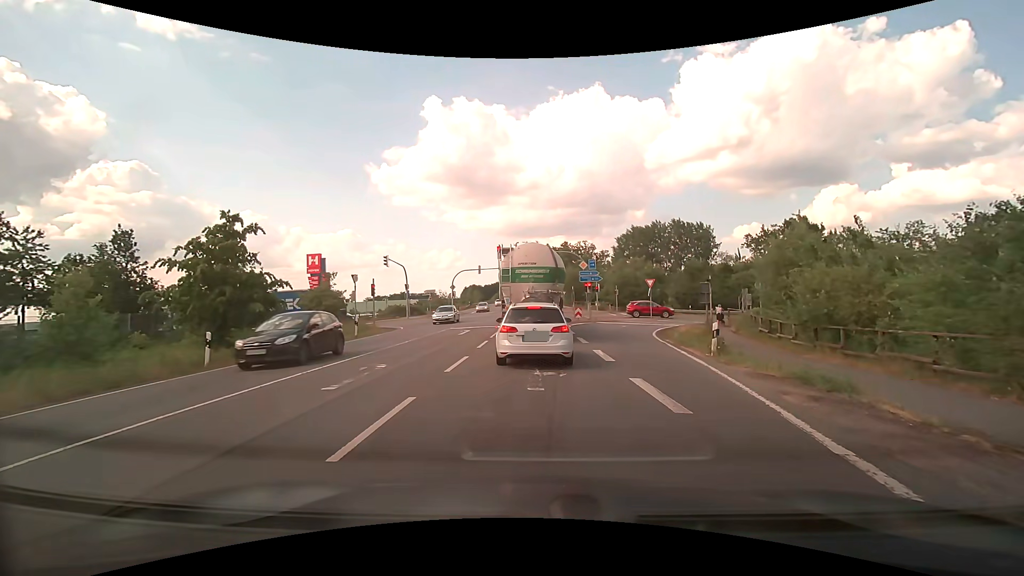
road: primary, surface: asphalt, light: Day
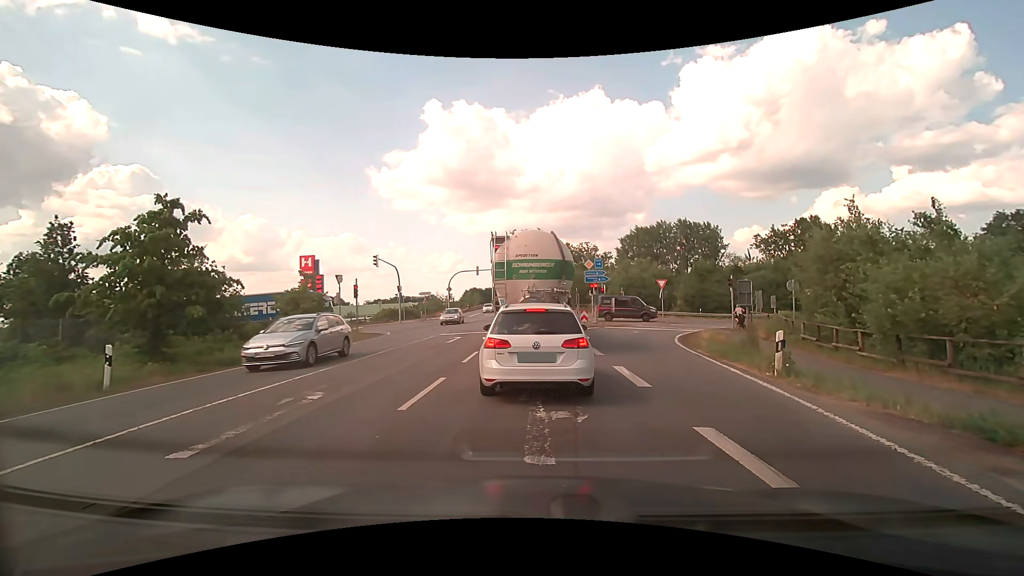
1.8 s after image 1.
(0.0, +3.5) m; 0°
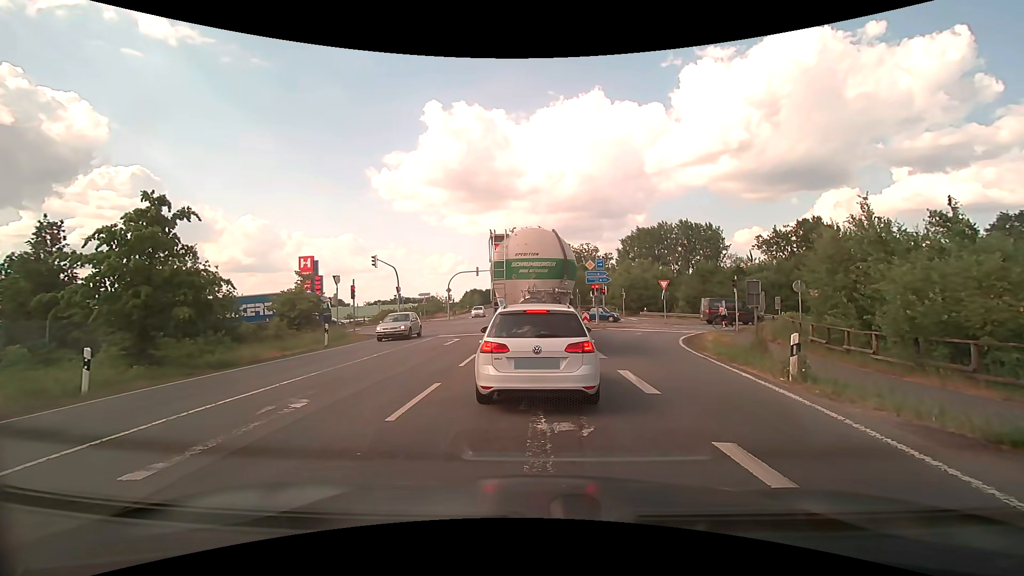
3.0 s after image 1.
(0.0, +0.6) m; 0°
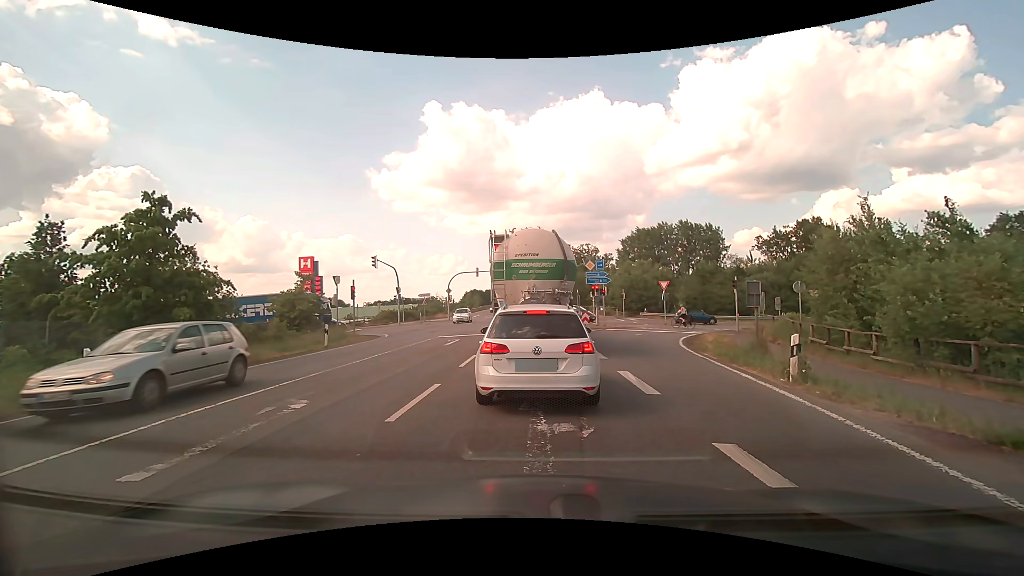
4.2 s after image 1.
(0.0, +0.1) m; 0°
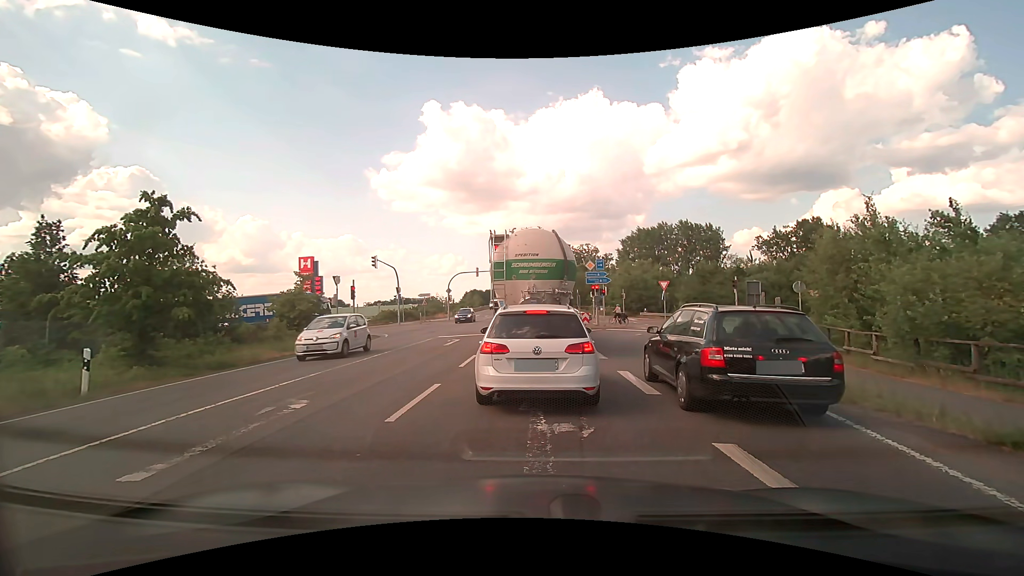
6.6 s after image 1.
(0.0, 0.0) m; 0°
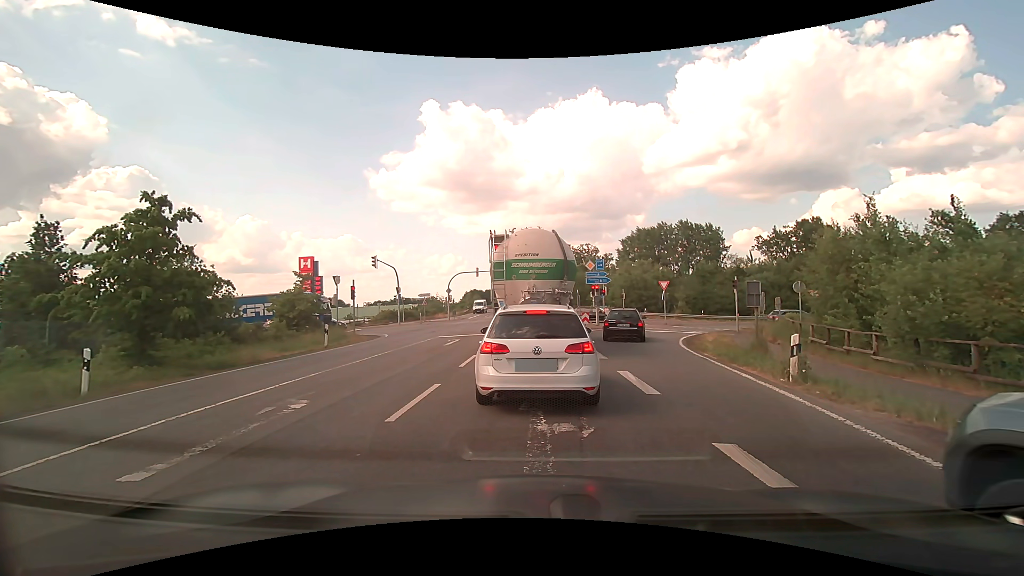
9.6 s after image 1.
(0.0, 0.0) m; 0°
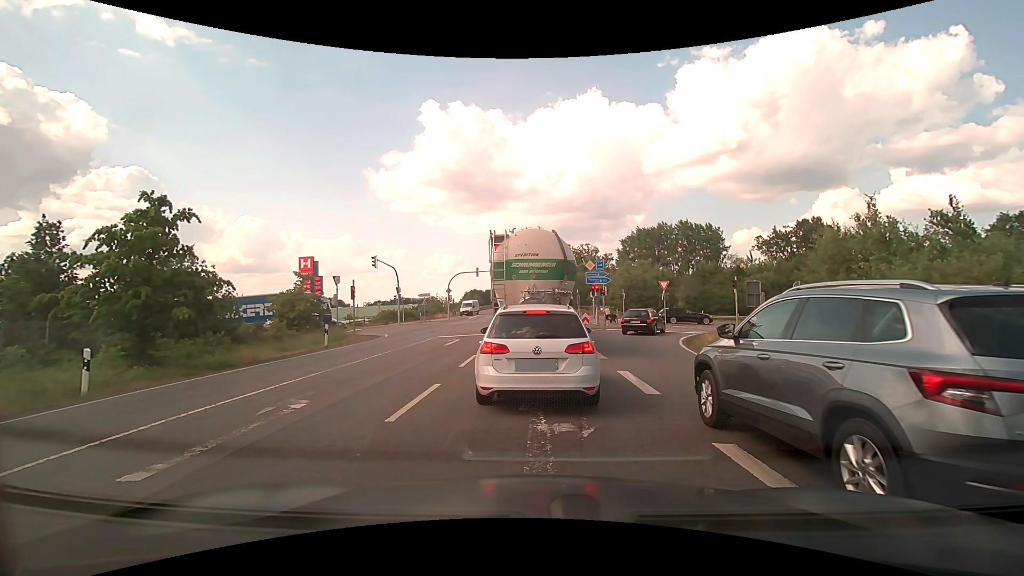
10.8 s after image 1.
(0.0, 0.0) m; 0°
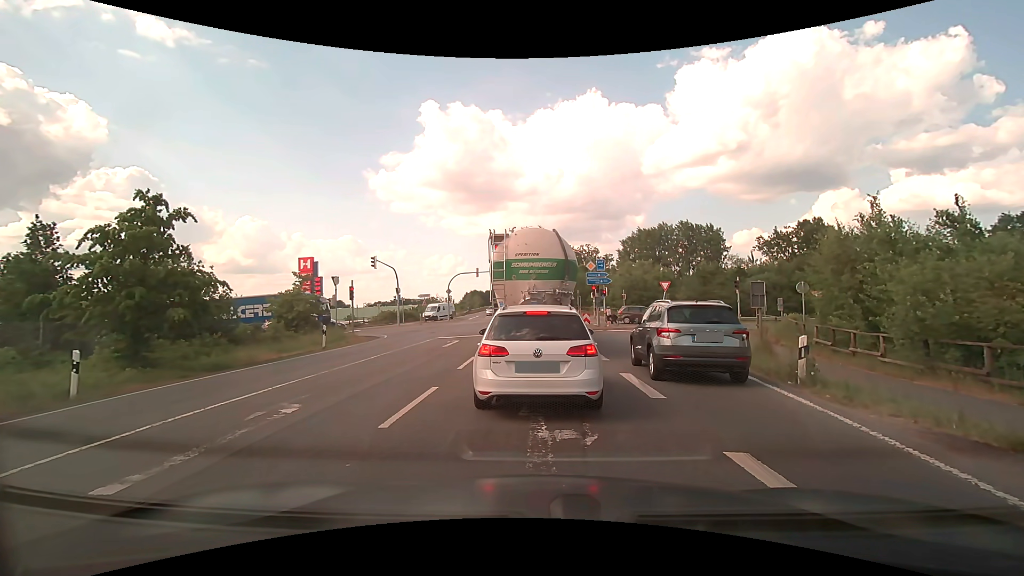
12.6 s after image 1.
(0.0, +0.2) m; 0°
(0, +10) (0, +20) (0, +30) (-1, +40) (-1, +50) (-1, +60) (-1, +70) (-1, +80) (-1, +90) (-2, +100) m
